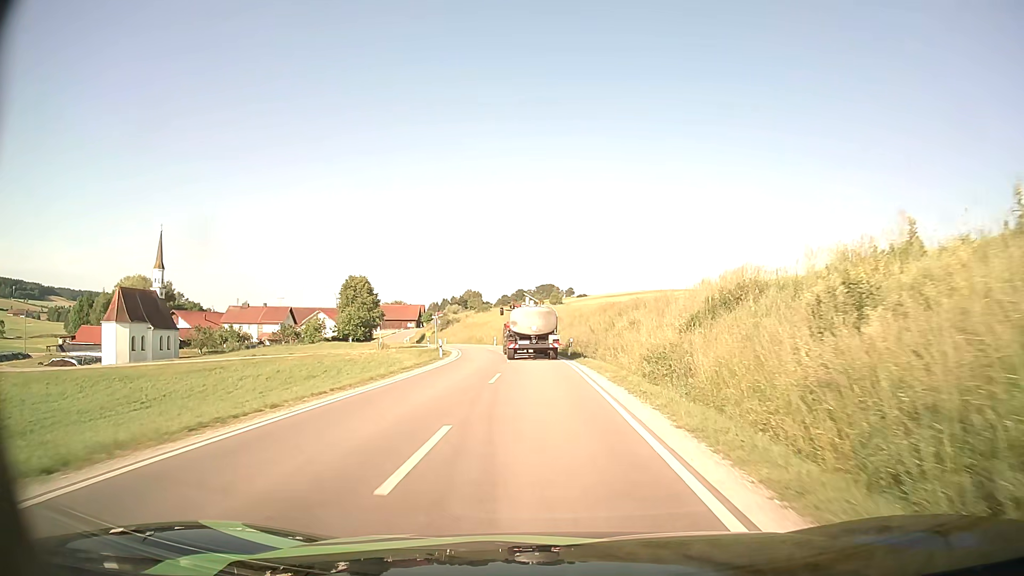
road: secondary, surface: asphalt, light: Day
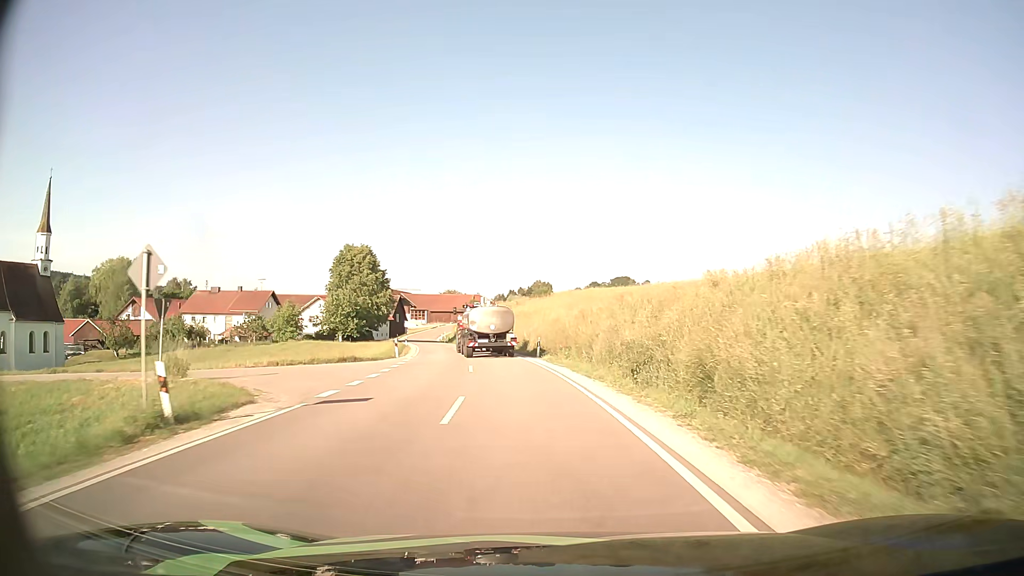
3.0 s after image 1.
(-1.6, +44.6) m; -6°
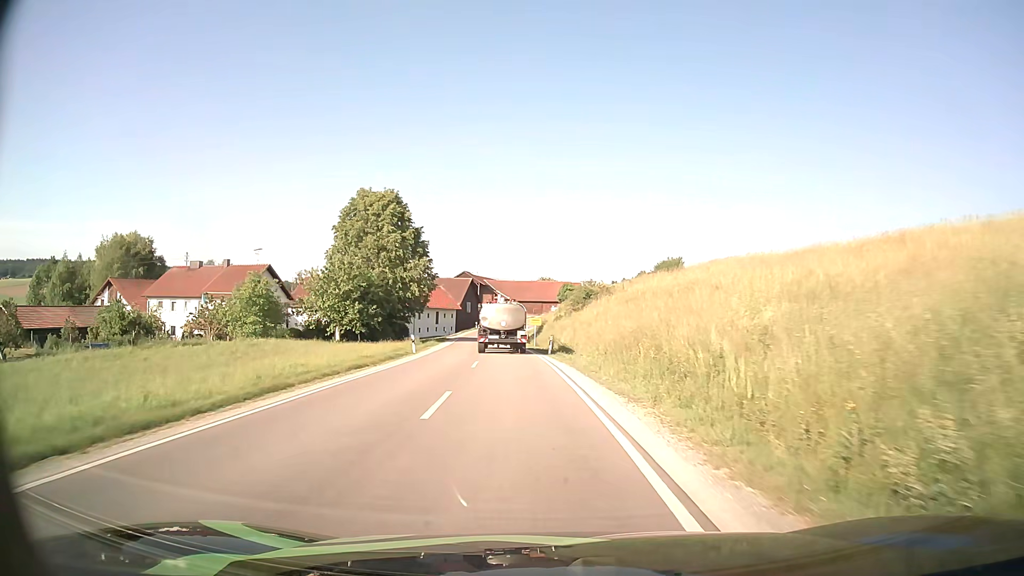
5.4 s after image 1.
(-2.7, +36.2) m; -9°
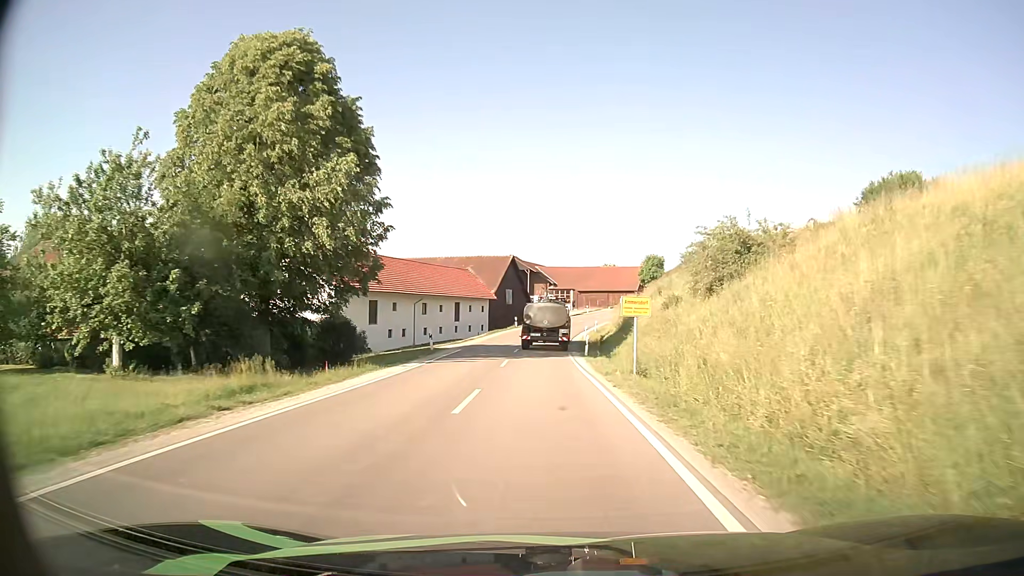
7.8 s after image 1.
(-1.9, +35.6) m; -5°
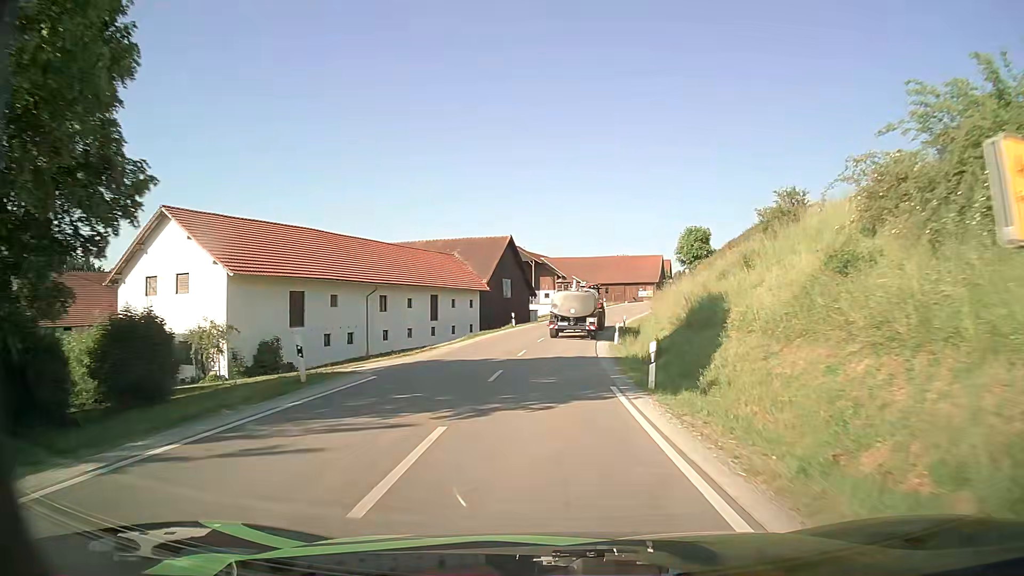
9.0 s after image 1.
(-0.1, +17.9) m; -1°
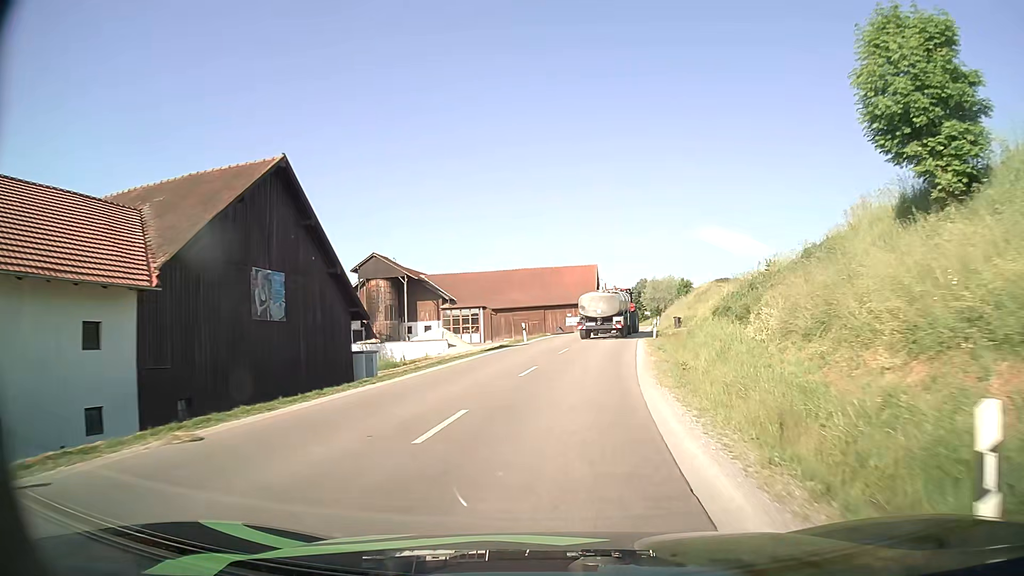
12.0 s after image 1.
(+2.2, +42.5) m; +8°
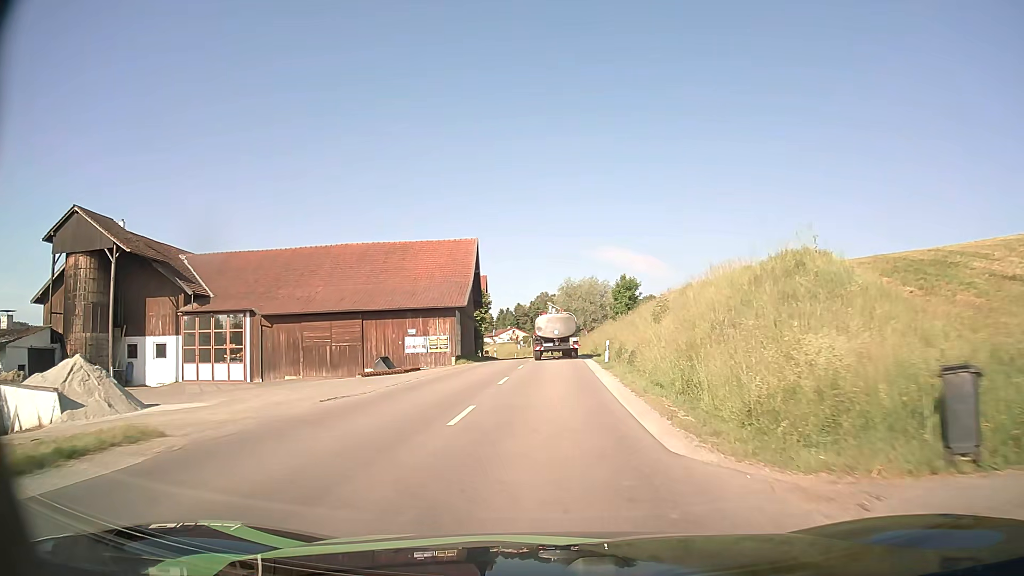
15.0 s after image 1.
(+4.2, +42.3) m; +9°
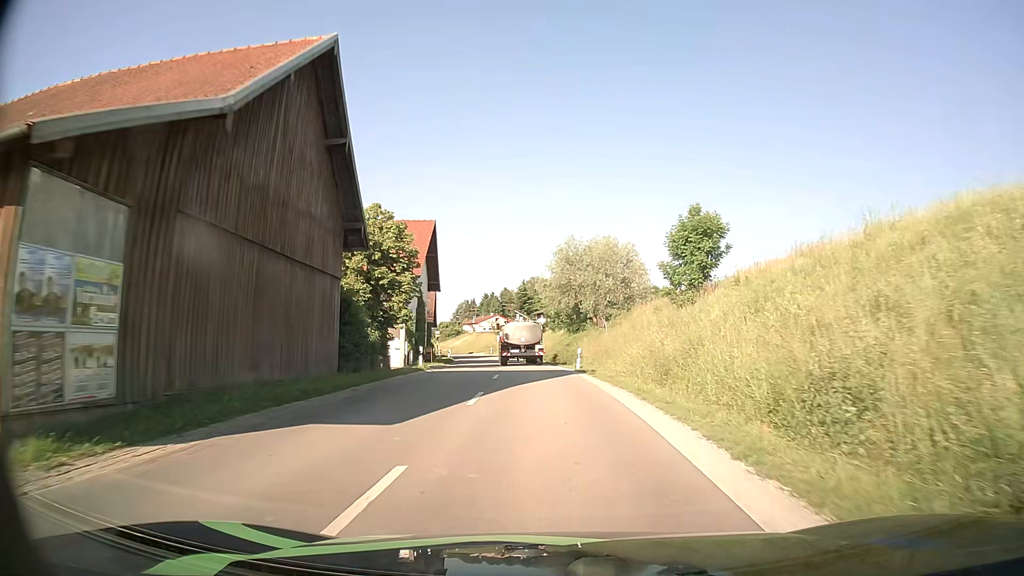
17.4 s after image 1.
(+0.2, +33.7) m; +1°
(0, +10) (0, +20) (-1, +30) (-1, +40) (-2, +50) (-3, +60) (-4, +70) (-6, +80) (-8, +90) (-10, +99) m
